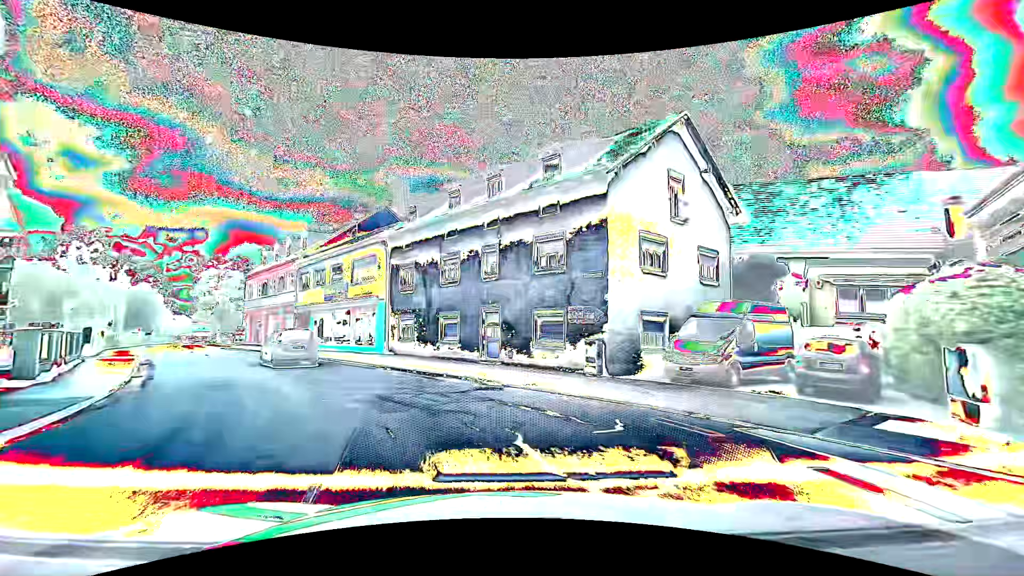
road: primary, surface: asphalt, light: Day
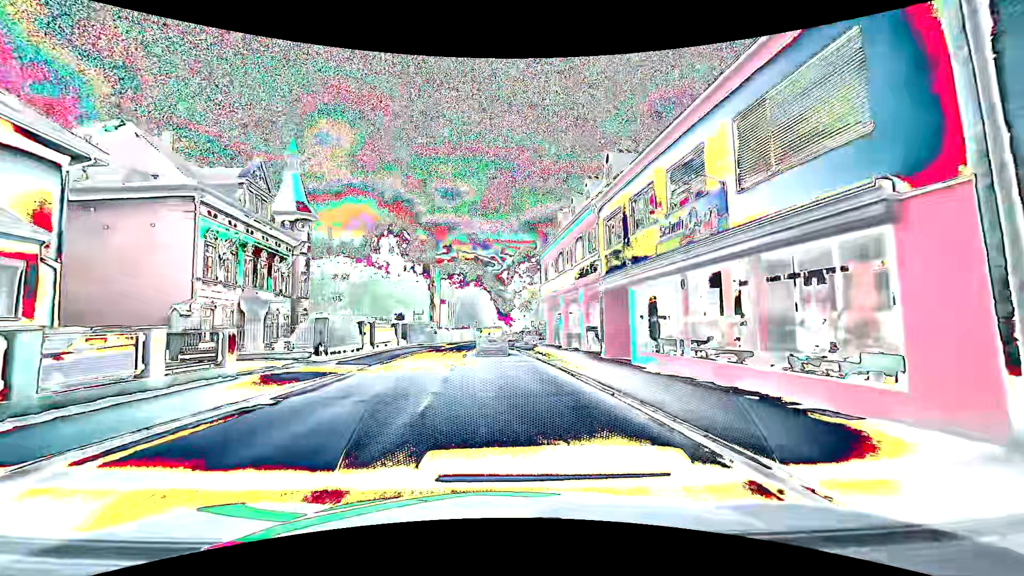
(-6.8, +19.9) m; -35°
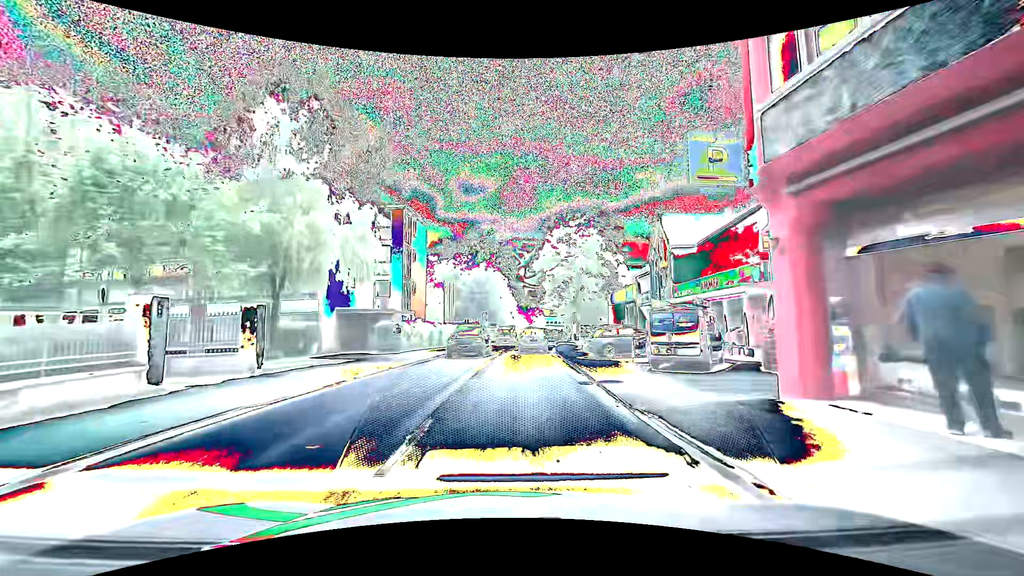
(-1.6, +30.9) m; -3°
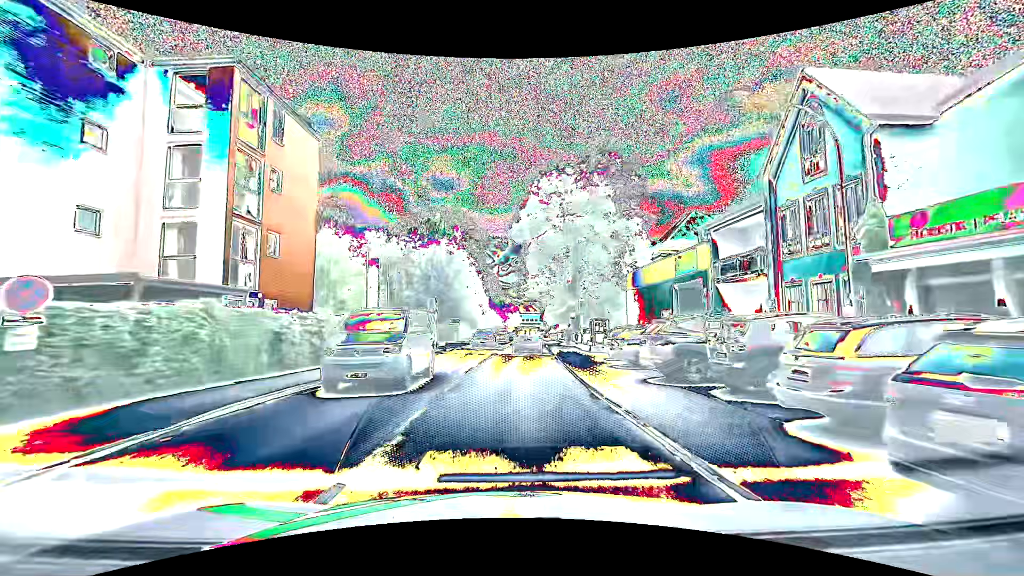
(+0.6, +21.3) m; +3°
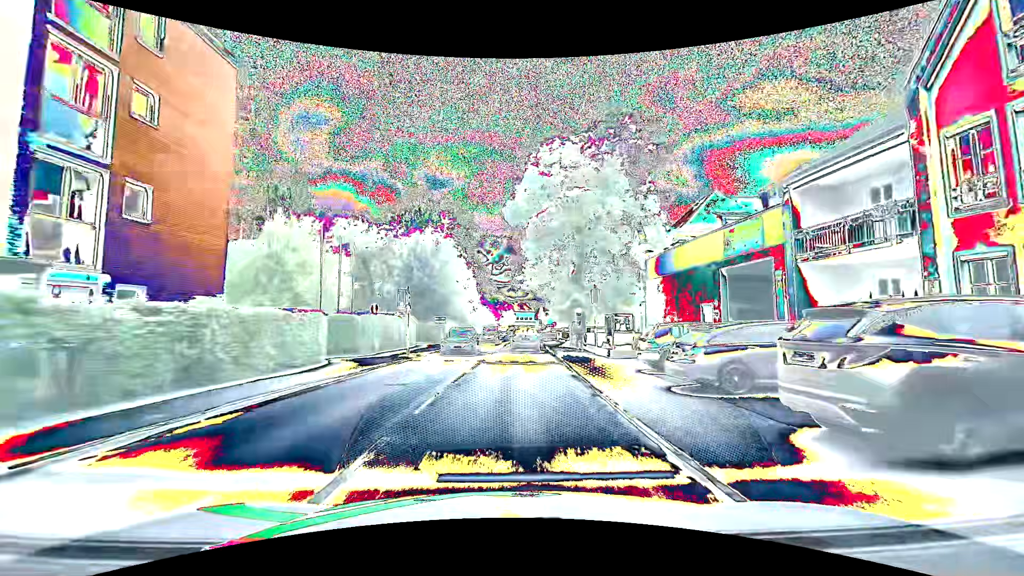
(0.0, +7.2) m; +1°
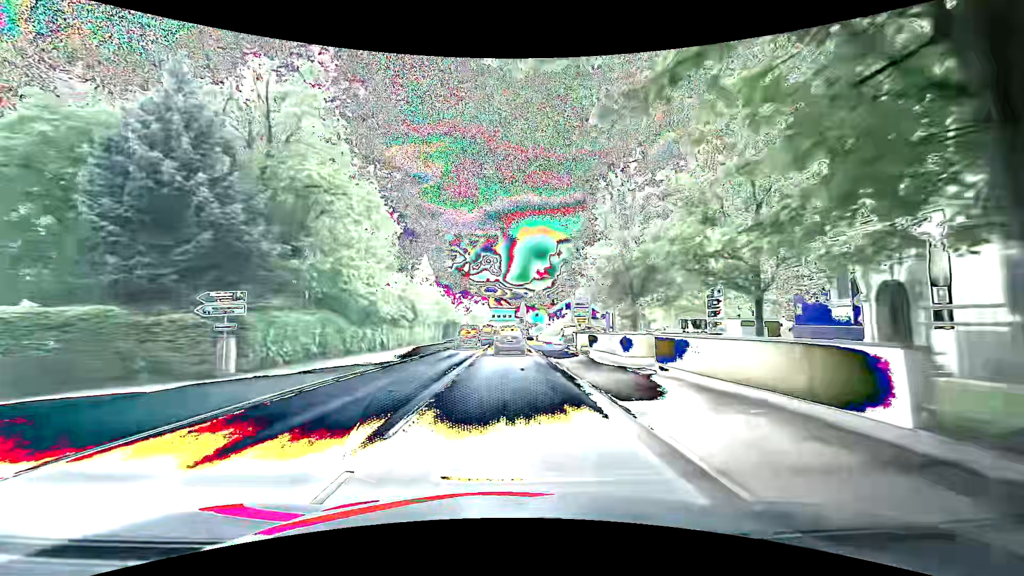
(+1.0, +35.8) m; +2°
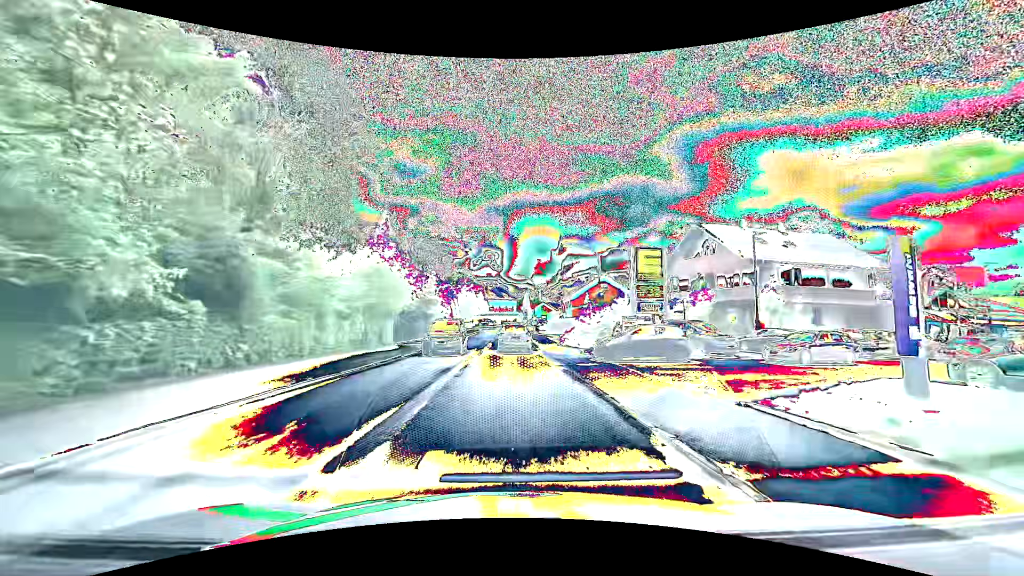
(0.0, +27.4) m; +2°
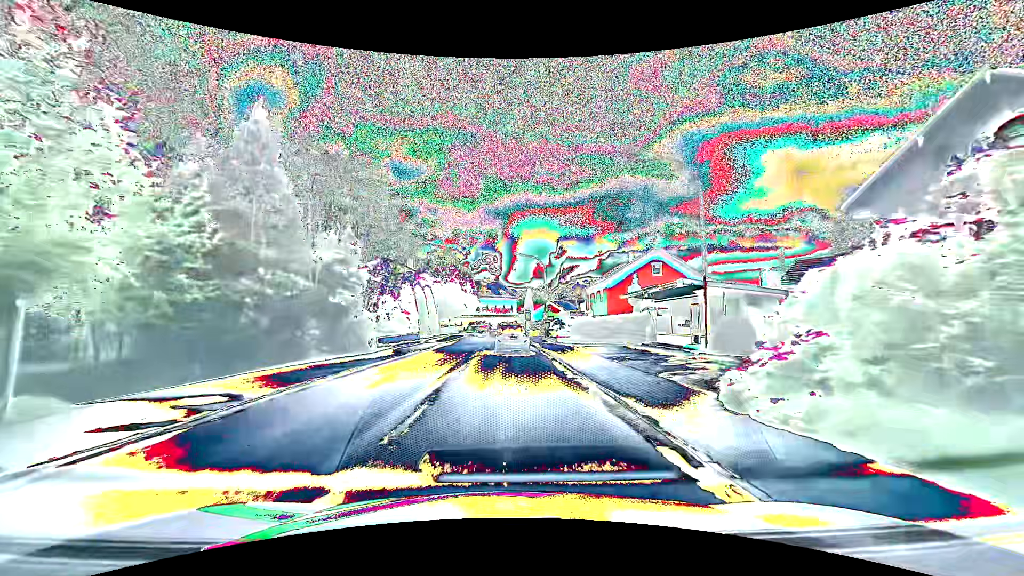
(-0.6, +27.1) m; -1°
(0, +10) (0, +20) (0, +30) (0, +40) (0, +50) (0, +60) (+1, +70) (+3, +80) (+7, +89) (+12, +97) m
